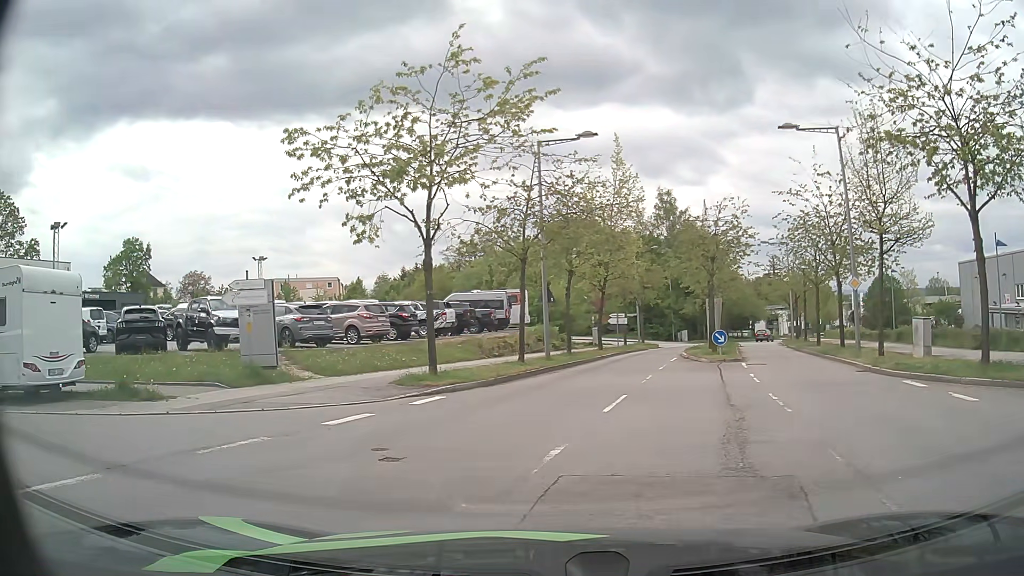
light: Day
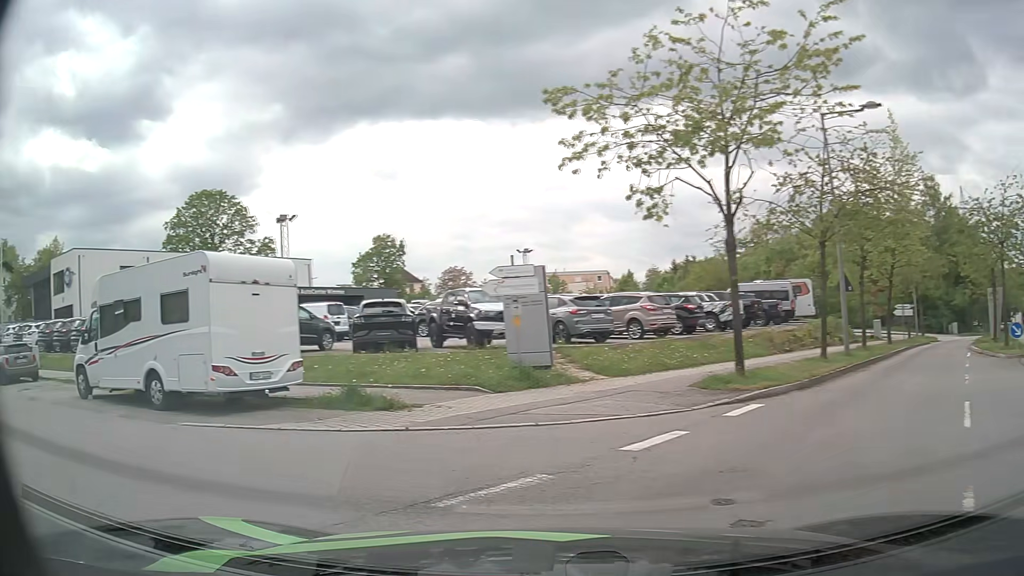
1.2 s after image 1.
(-0.4, +2.7) m; -21°
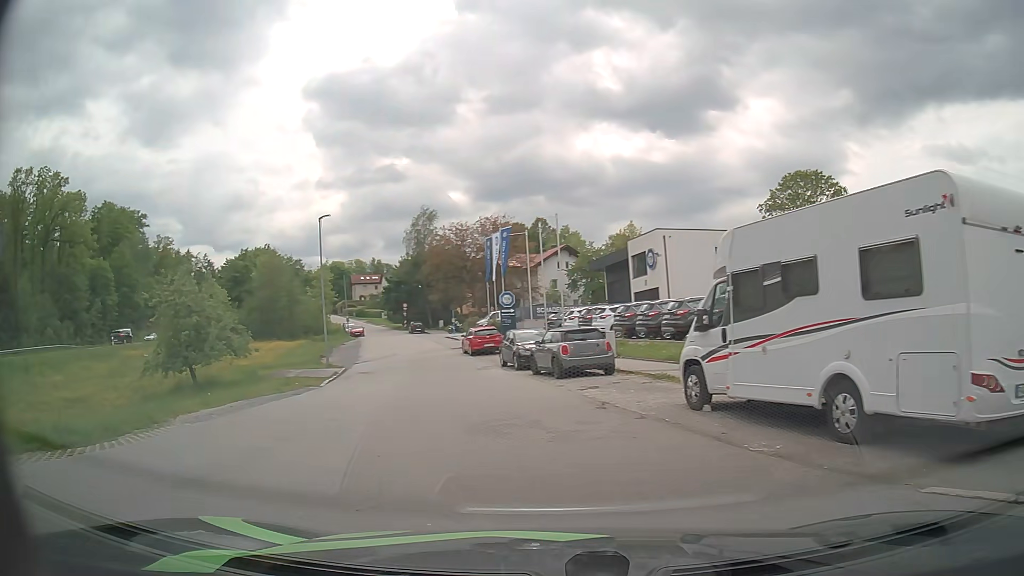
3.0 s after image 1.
(-2.6, +4.8) m; -51°
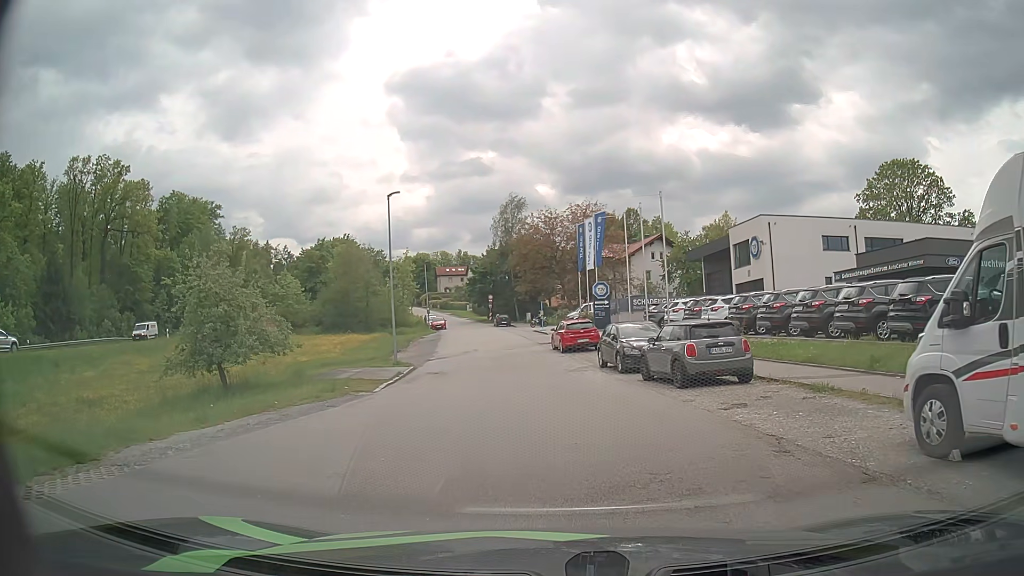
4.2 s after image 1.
(-0.5, +4.7) m; -7°
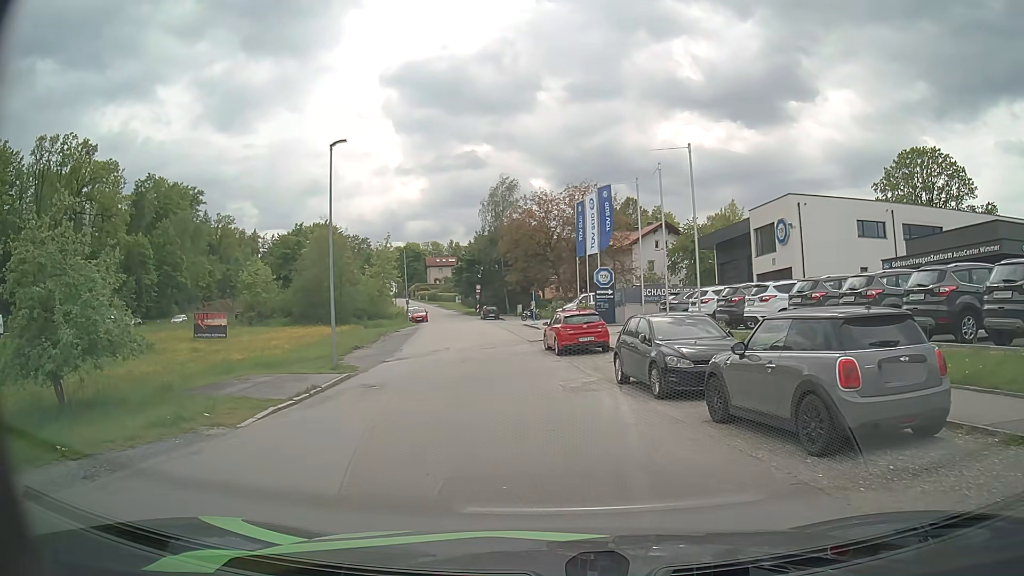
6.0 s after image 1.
(0.0, +8.0) m; 0°
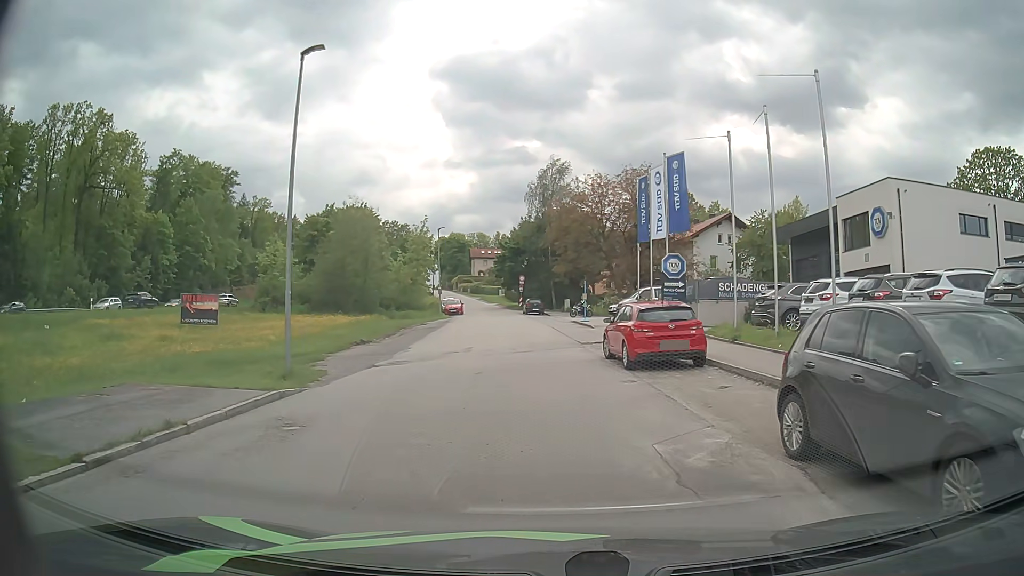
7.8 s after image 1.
(-0.3, +8.1) m; -5°
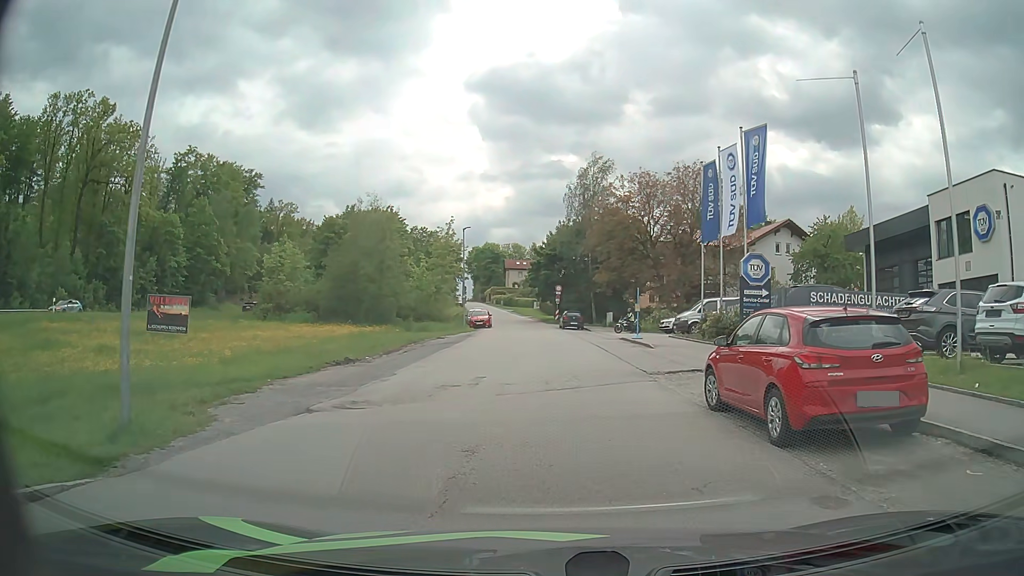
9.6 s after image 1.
(-0.2, +7.8) m; -3°
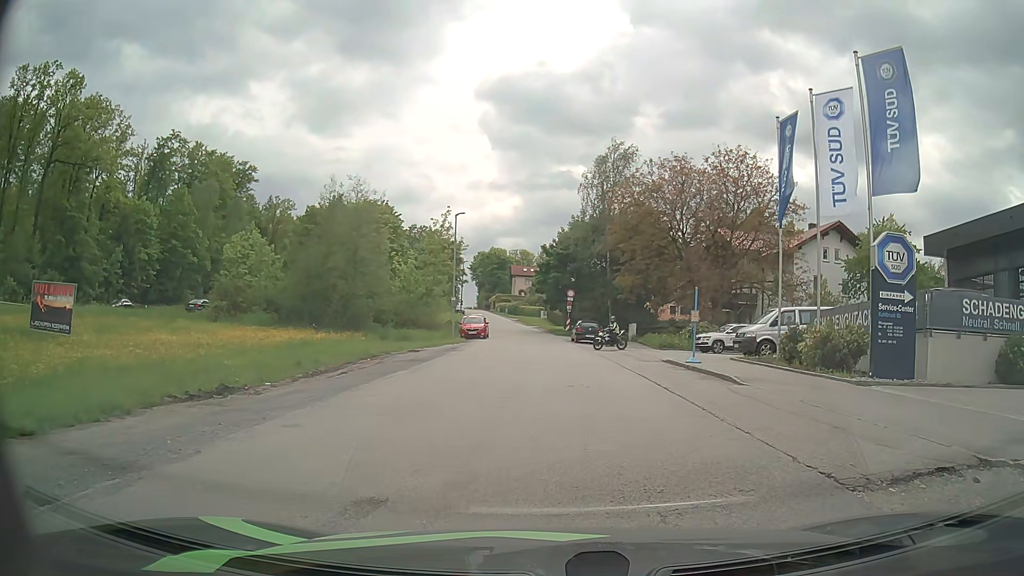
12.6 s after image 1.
(-0.1, +10.2) m; +1°
